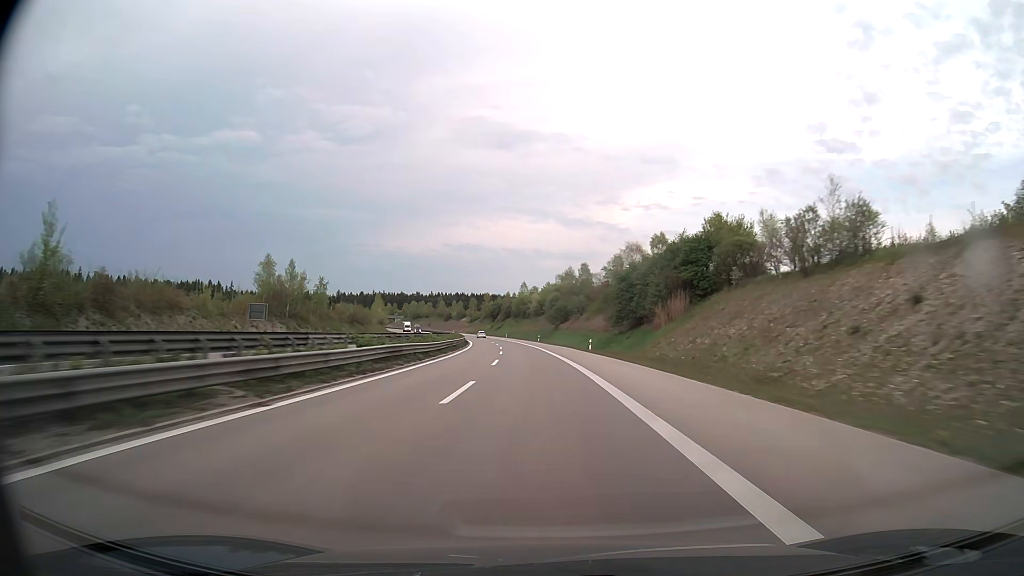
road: trunk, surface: asphalt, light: Day
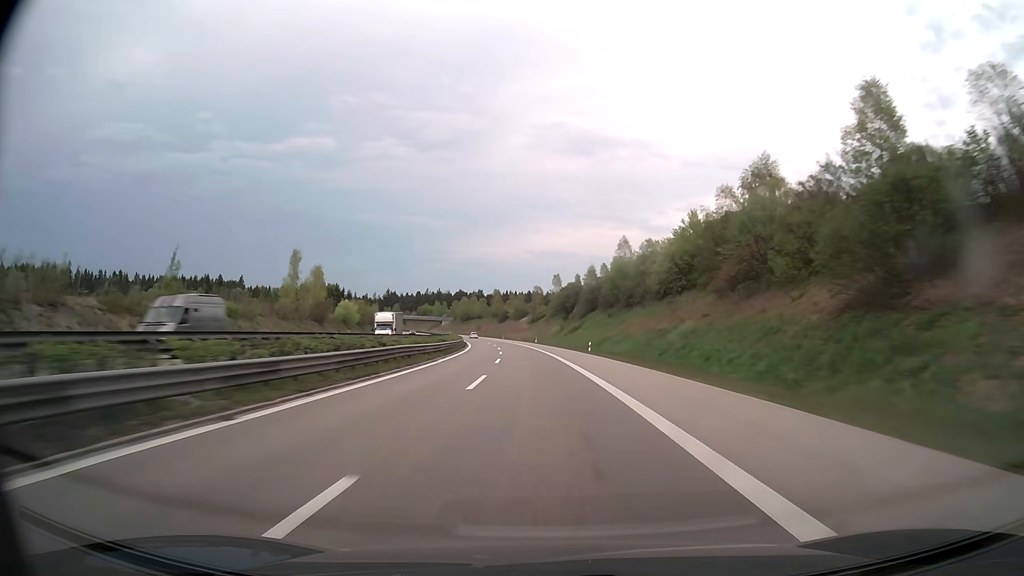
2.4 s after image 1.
(-6.3, +100.5) m; -7°
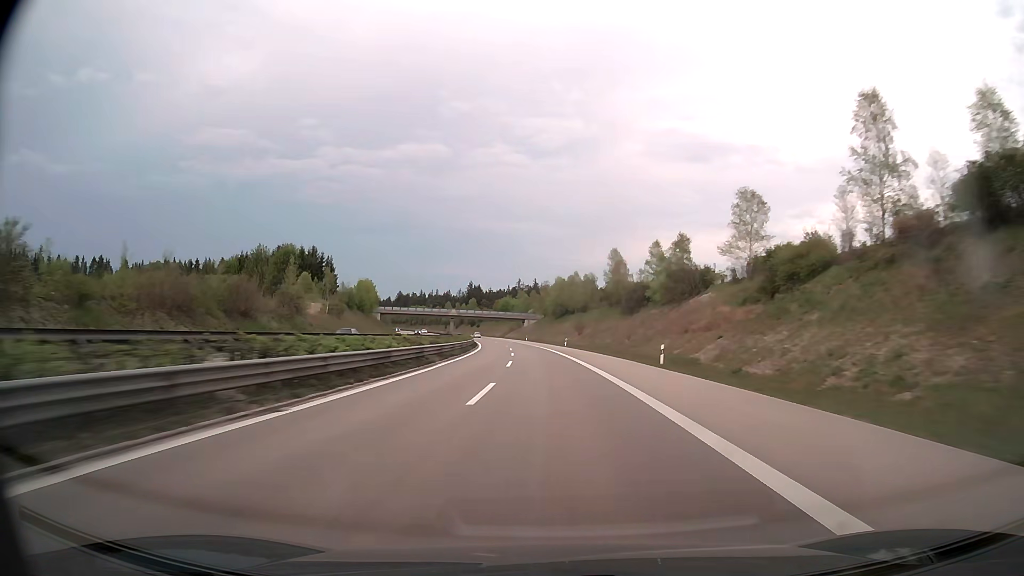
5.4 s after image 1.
(-10.4, +125.7) m; -10°
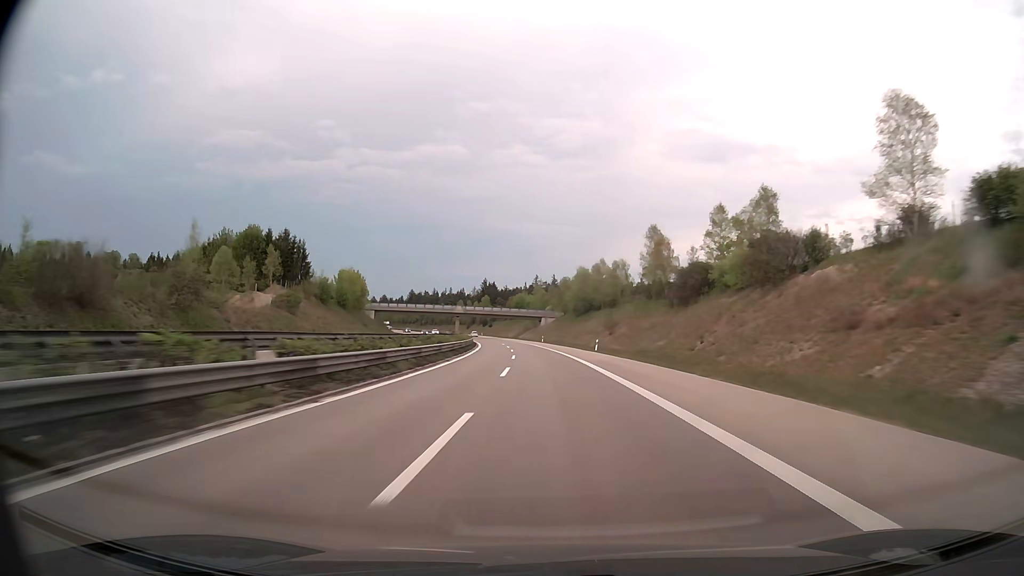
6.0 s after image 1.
(-0.4, +25.3) m; -2°
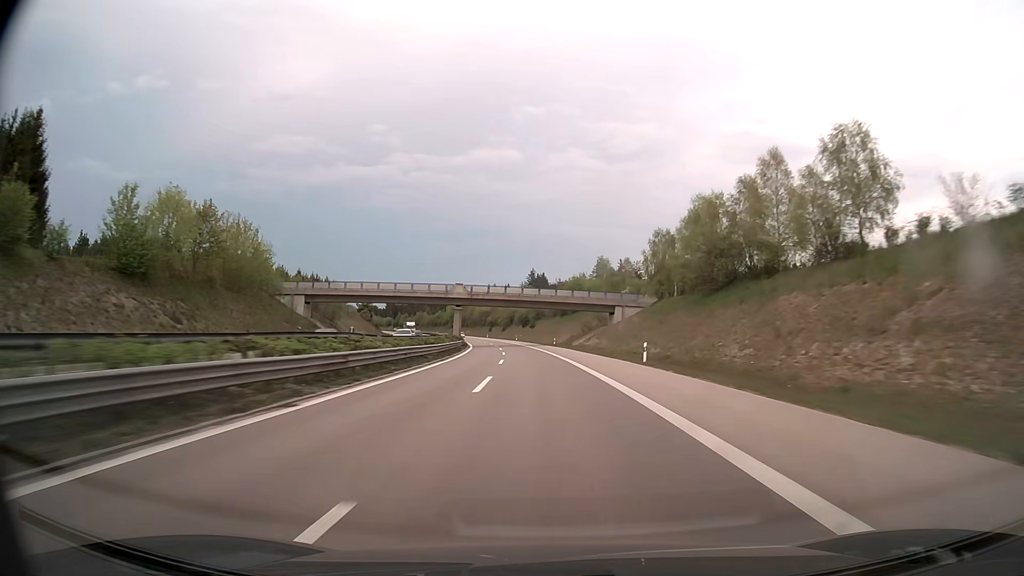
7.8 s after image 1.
(-2.8, +76.2) m; -5°
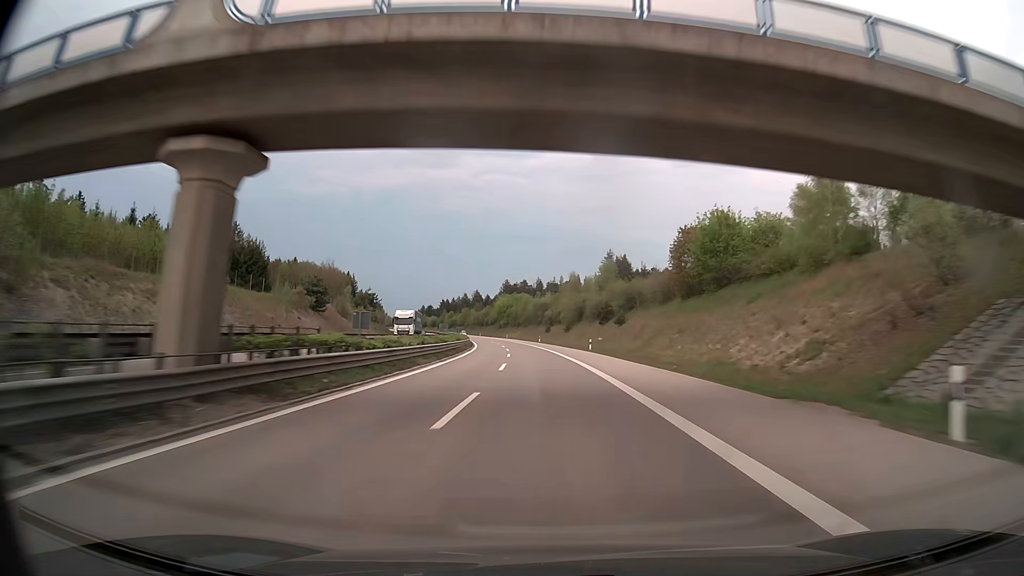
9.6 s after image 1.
(-4.1, +76.4) m; -6°
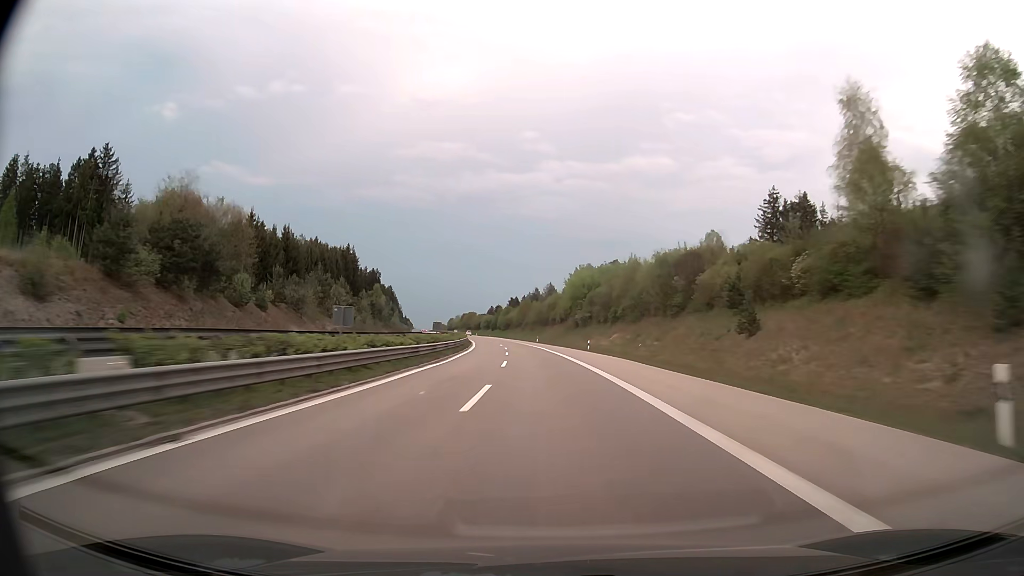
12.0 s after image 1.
(-6.3, +102.2) m; -7°
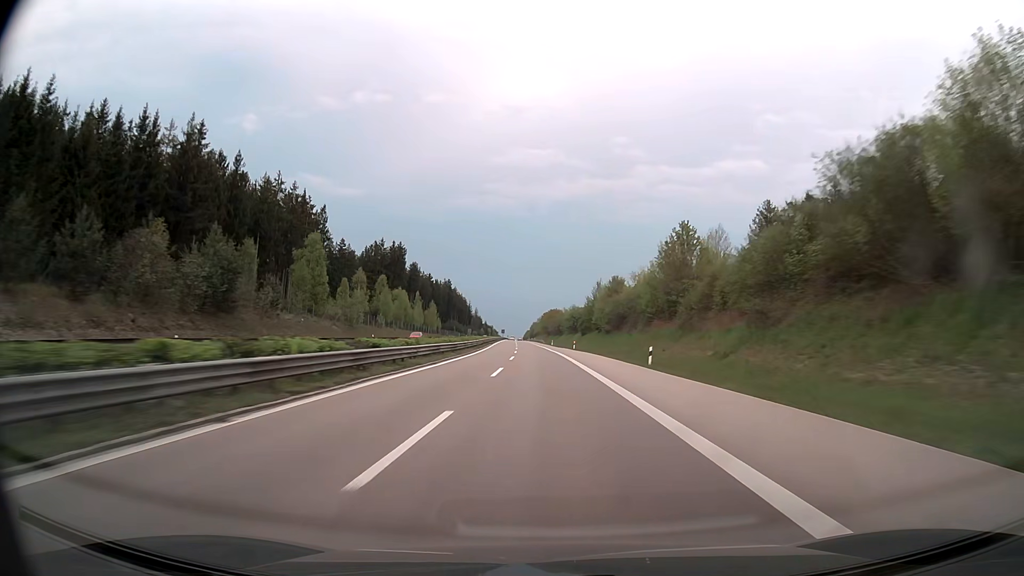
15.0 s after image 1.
(-9.5, +128.1) m; -8°
(0, +10) (0, +20) (0, +30) (-1, +40) (-1, +50) (-1, +60) (-1, +70) (-2, +80) (-2, +90) (-2, +100) m
